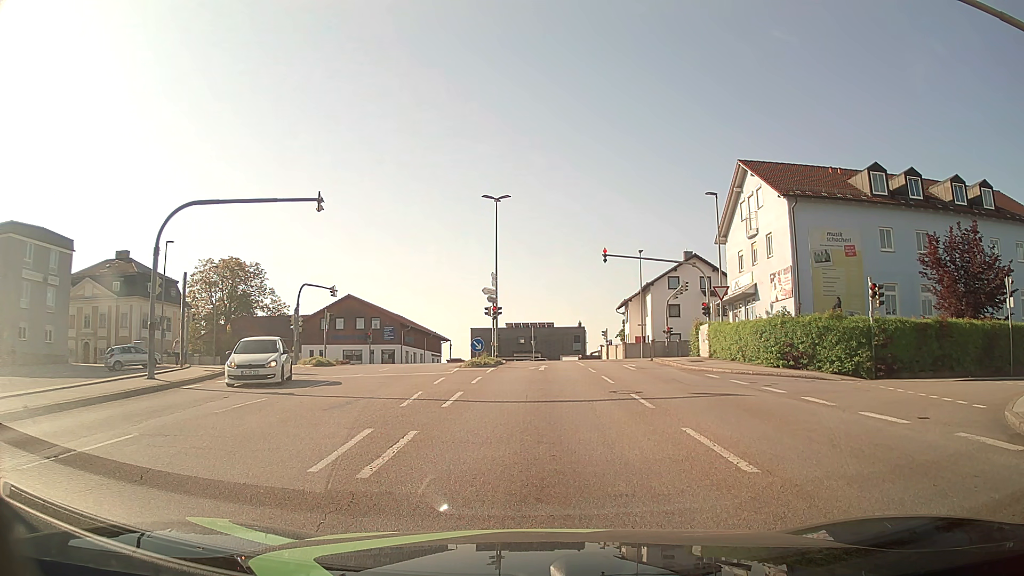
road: tertiary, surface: asphalt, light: Day
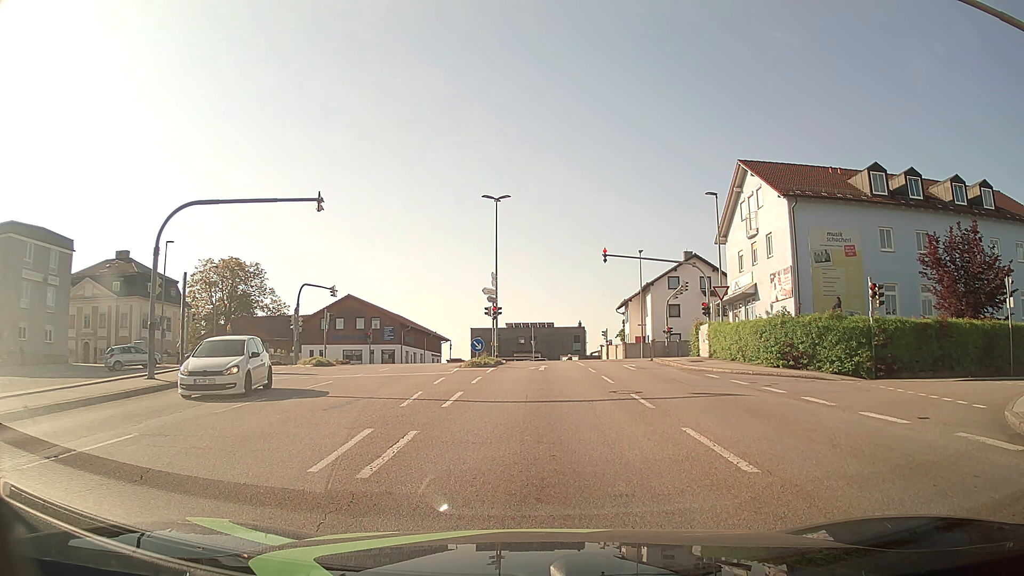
(0.0, 0.0) m; 0°
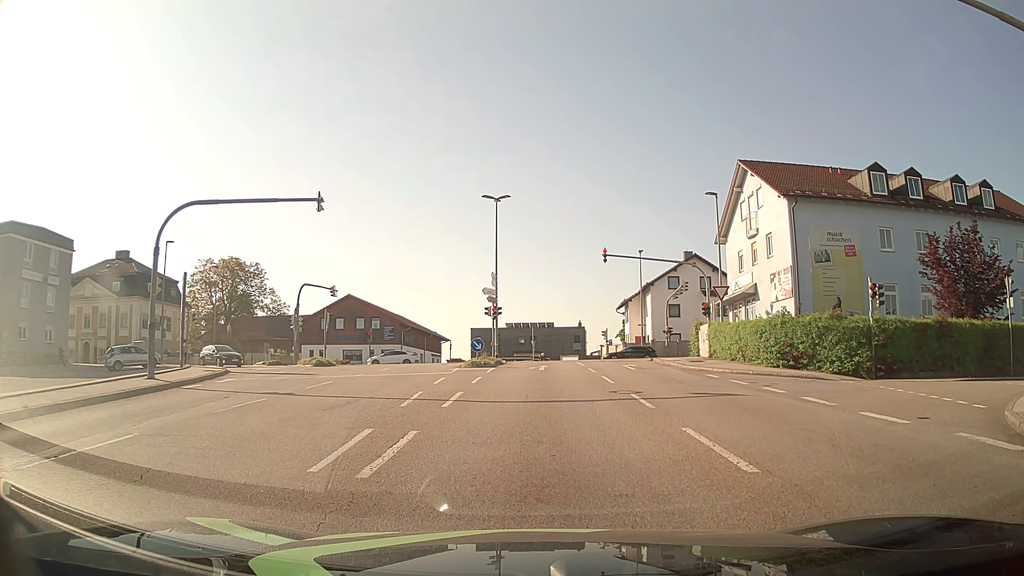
(0.0, 0.0) m; 0°
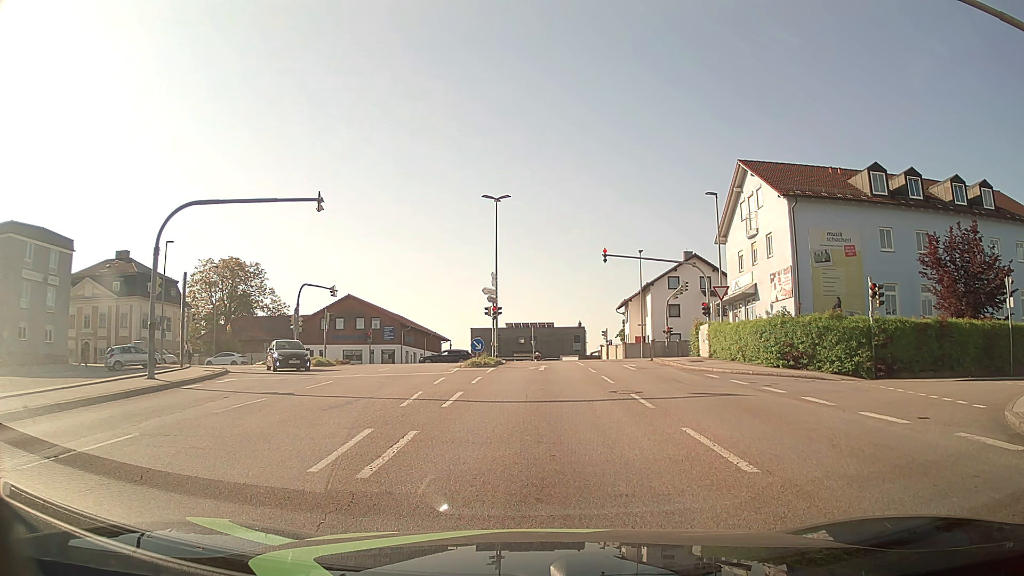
(0.0, 0.0) m; 0°
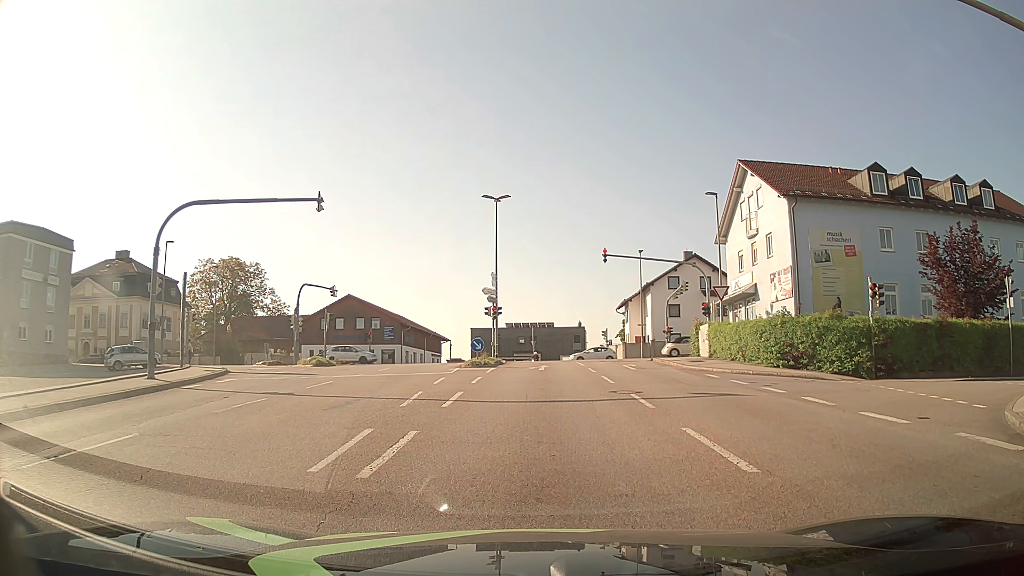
(0.0, 0.0) m; 0°
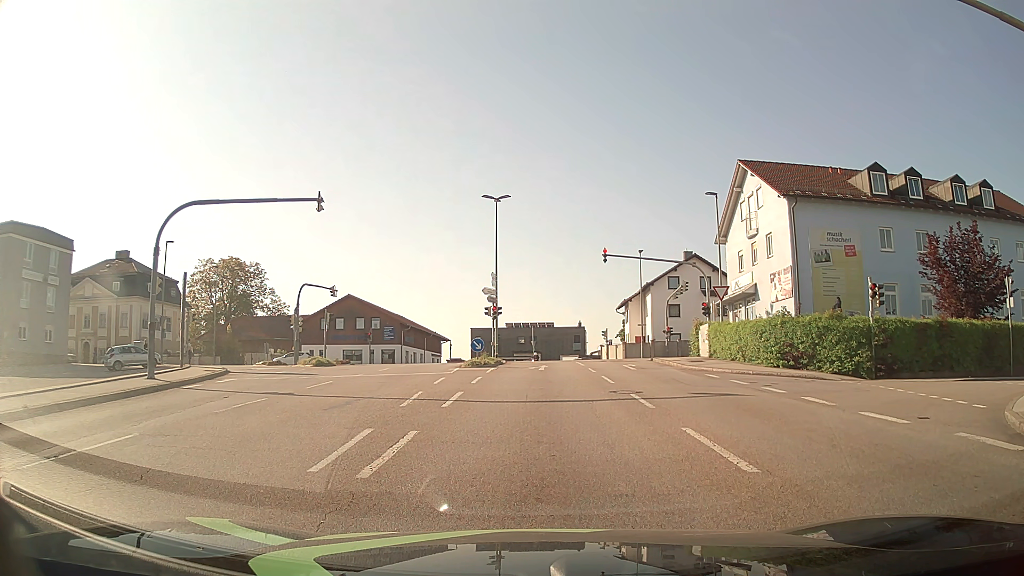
(0.0, 0.0) m; 0°
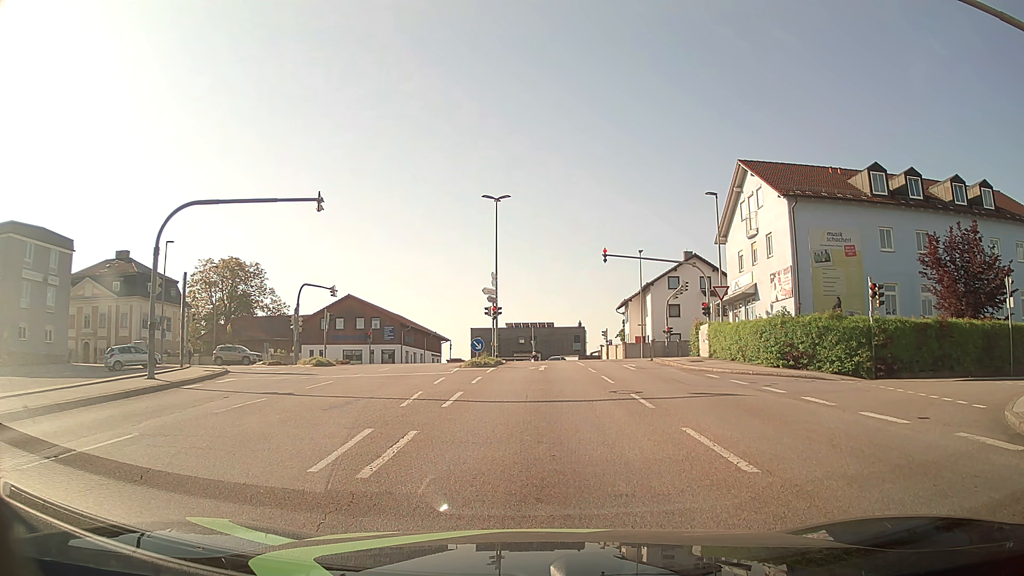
(0.0, 0.0) m; 0°
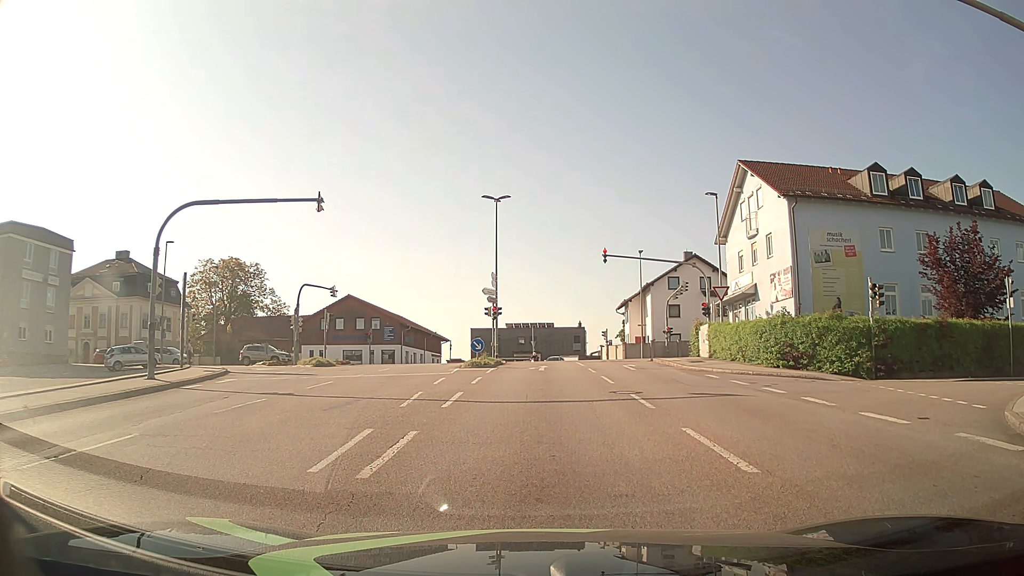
(0.0, 0.0) m; 0°
(0, +10) (0, +20) (-1, +30) (-1, +40) (-2, +50) (-7, +58) (-17, +59) (-27, +59) (-37, +59) (-47, +59) m
